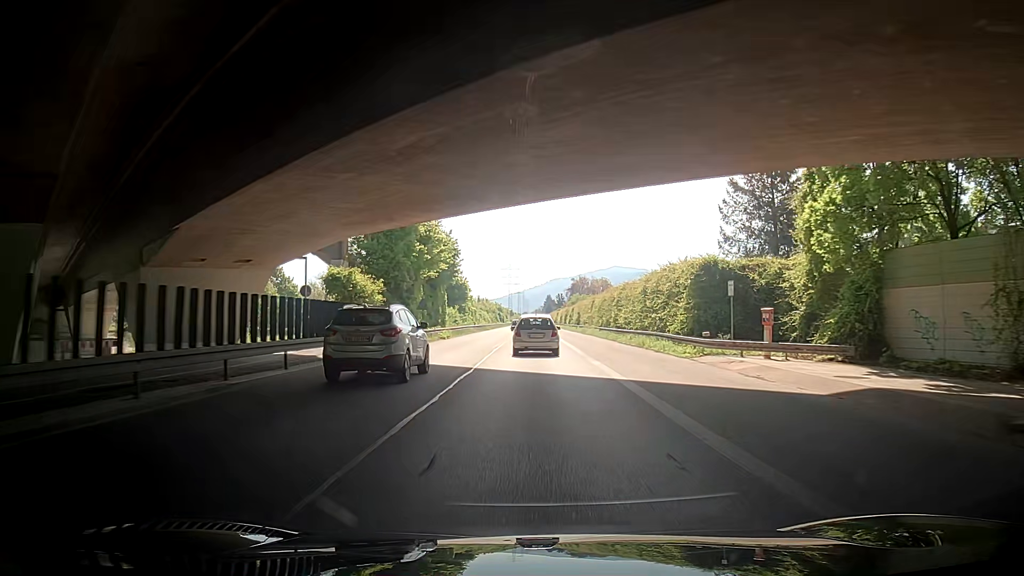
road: trunk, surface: asphalt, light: Day
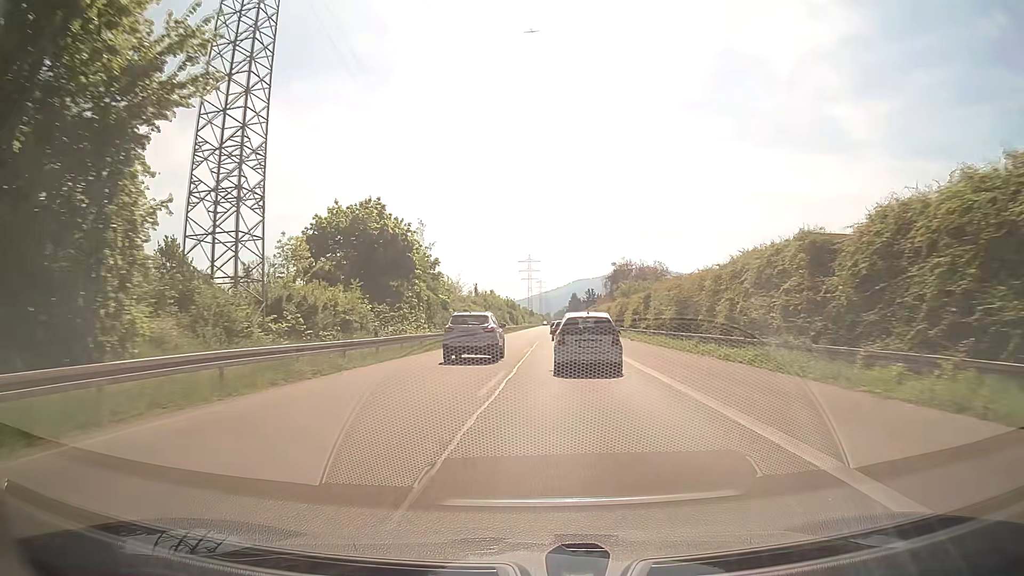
(-1.2, +58.8) m; -2°
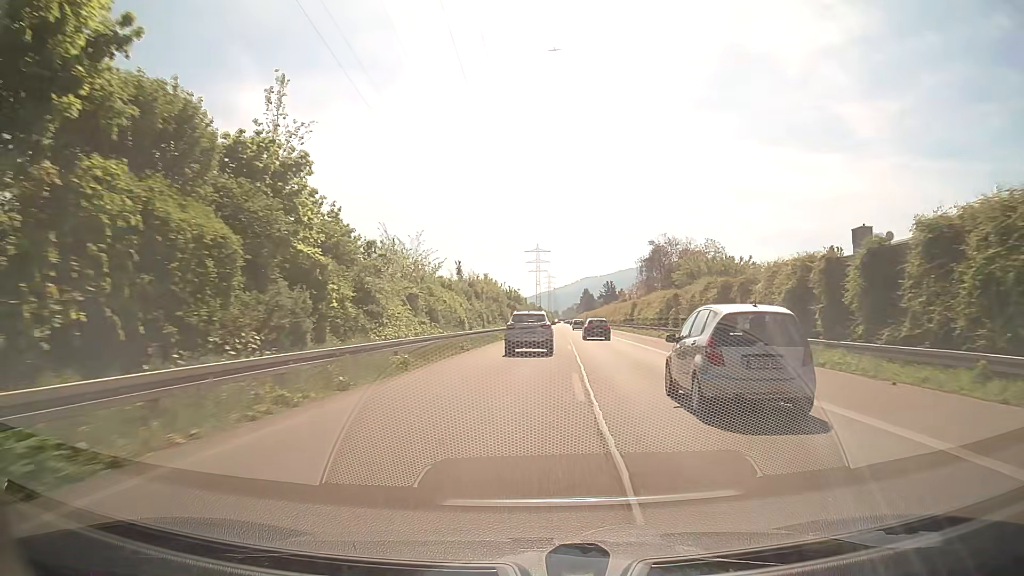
(-0.3, +37.4) m; -1°
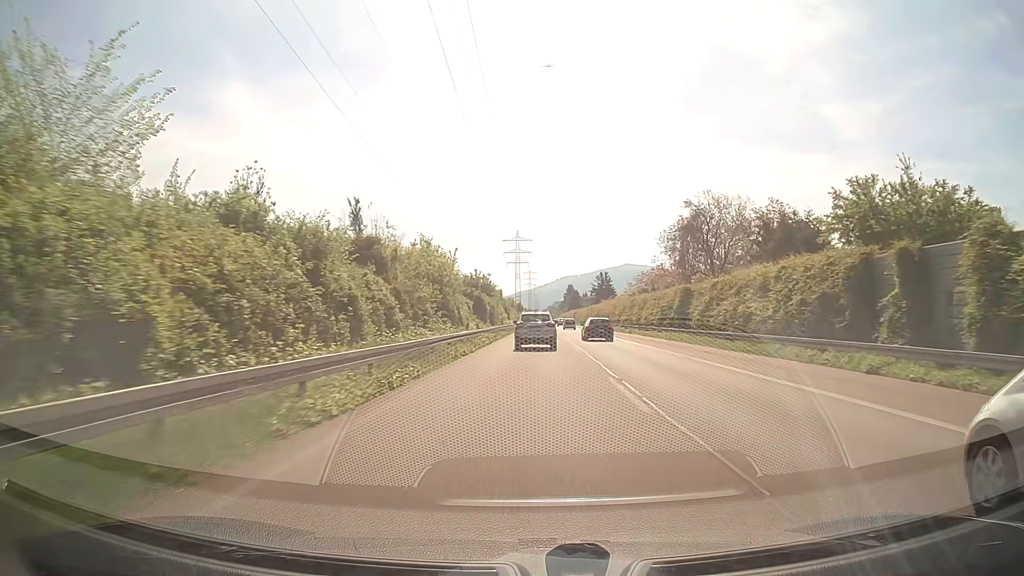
(+0.5, +37.5) m; +2°
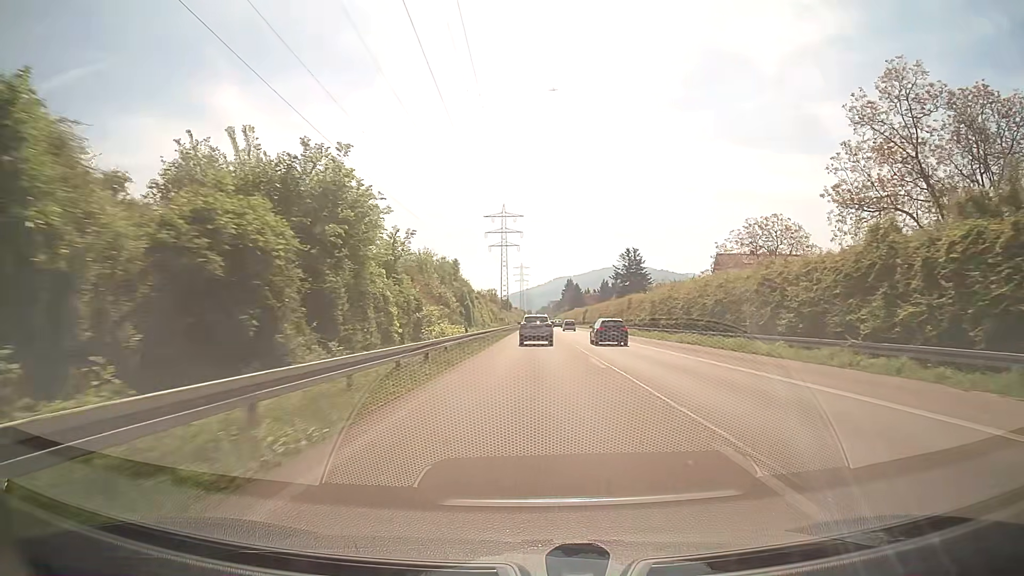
(+0.6, +62.9) m; +1°
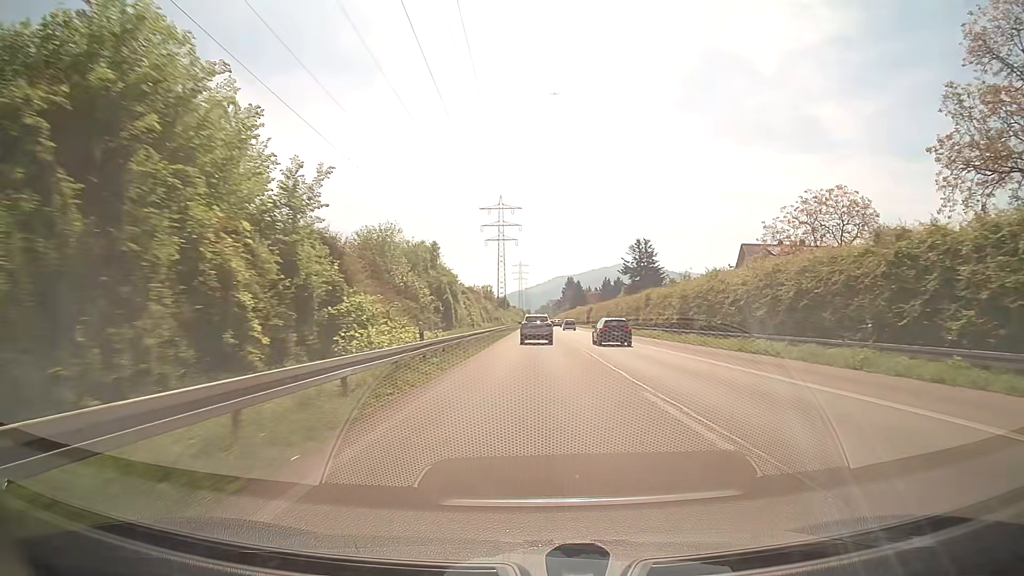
(0.0, +12.6) m; 0°
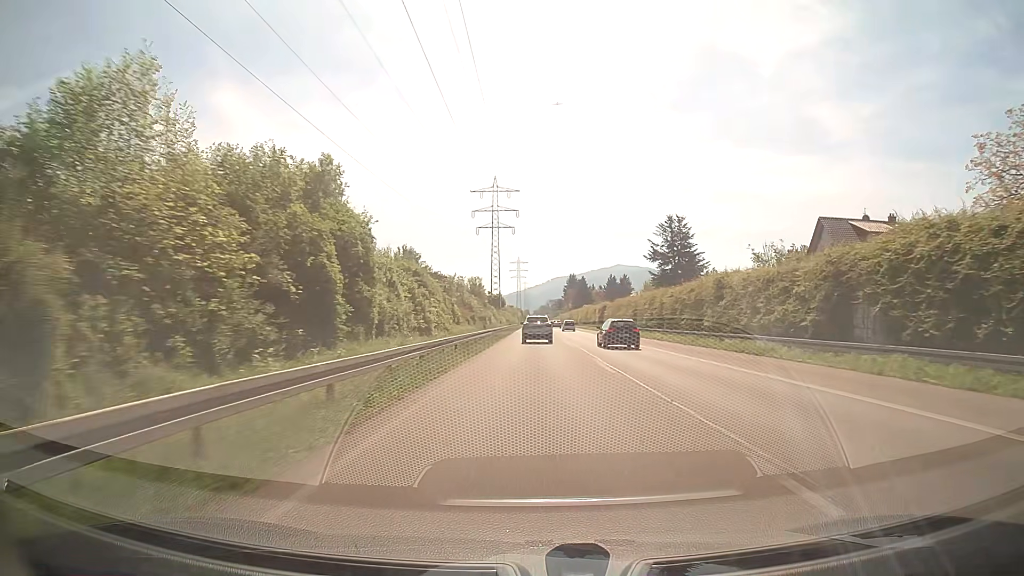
(0.0, +25.1) m; 0°
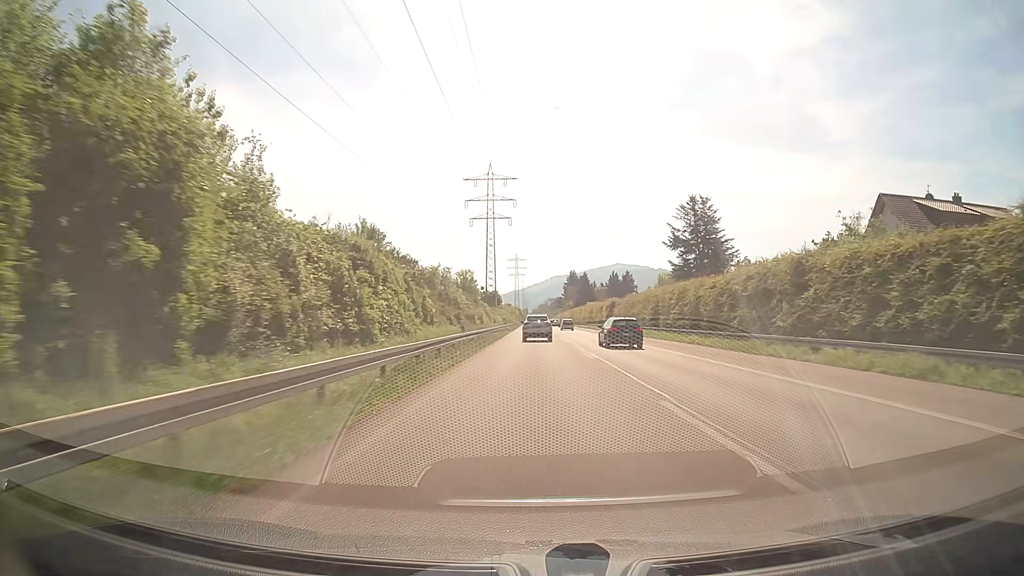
(0.0, +12.5) m; 0°
(0, +10) (0, +20) (0, +30) (0, +40) (0, +50) (0, +60) (0, +70) (0, +80) (0, +90) (0, +100) m
